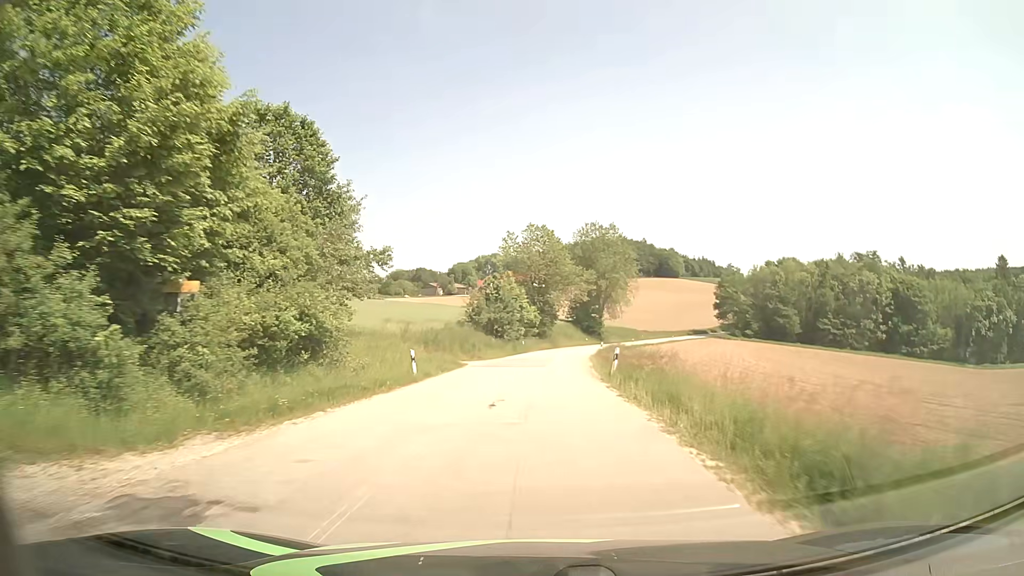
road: unclassified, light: Day
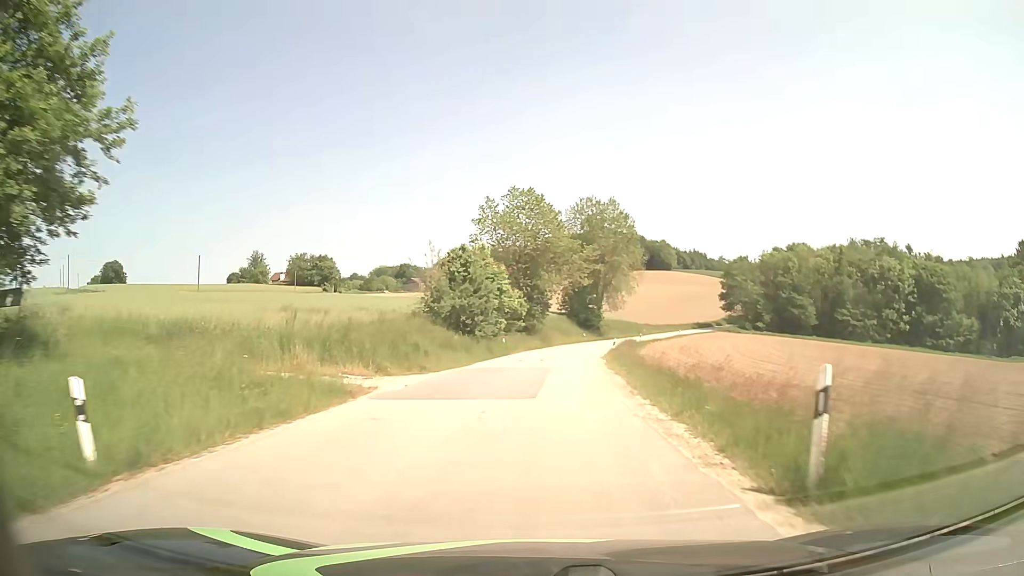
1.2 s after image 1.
(+0.2, +17.8) m; +1°
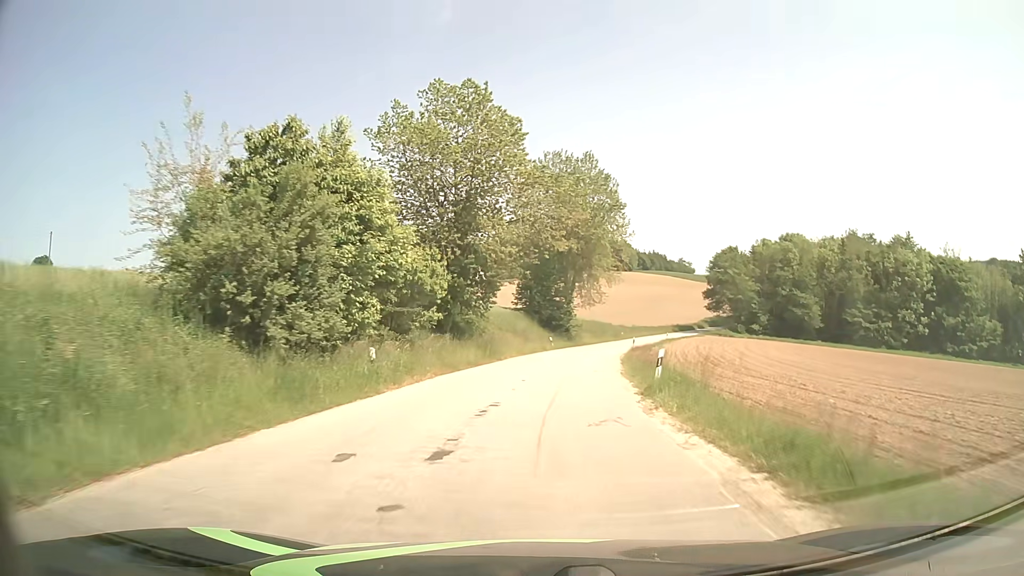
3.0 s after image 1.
(+0.9, +26.9) m; +4°
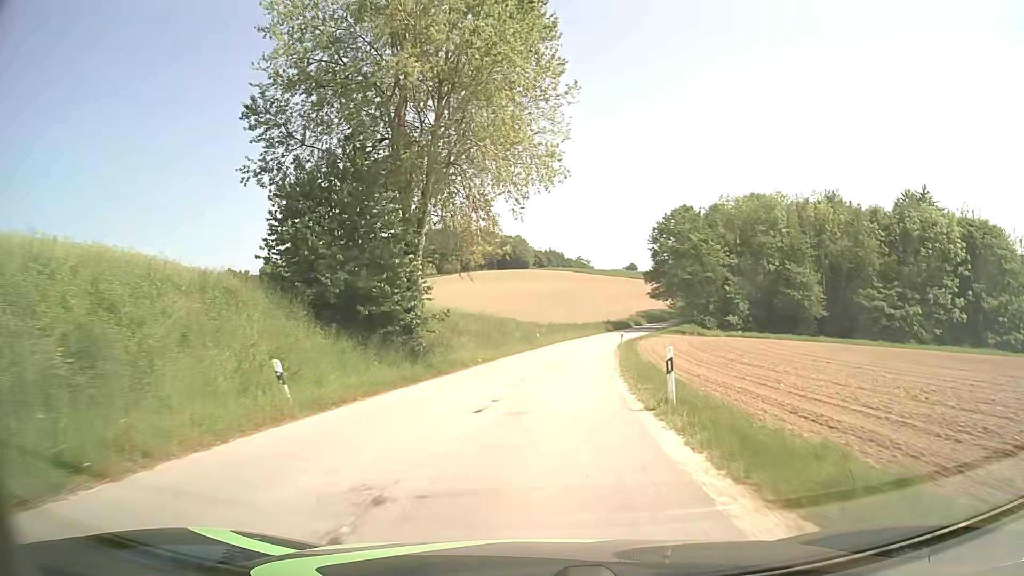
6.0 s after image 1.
(+4.0, +45.1) m; +9°
(0, +10) (+1, +20) (+1, +30) (+2, +40) (+4, +50) (+5, +60) (+8, +69) (+10, +79) (+13, +89) (+16, +98) m
